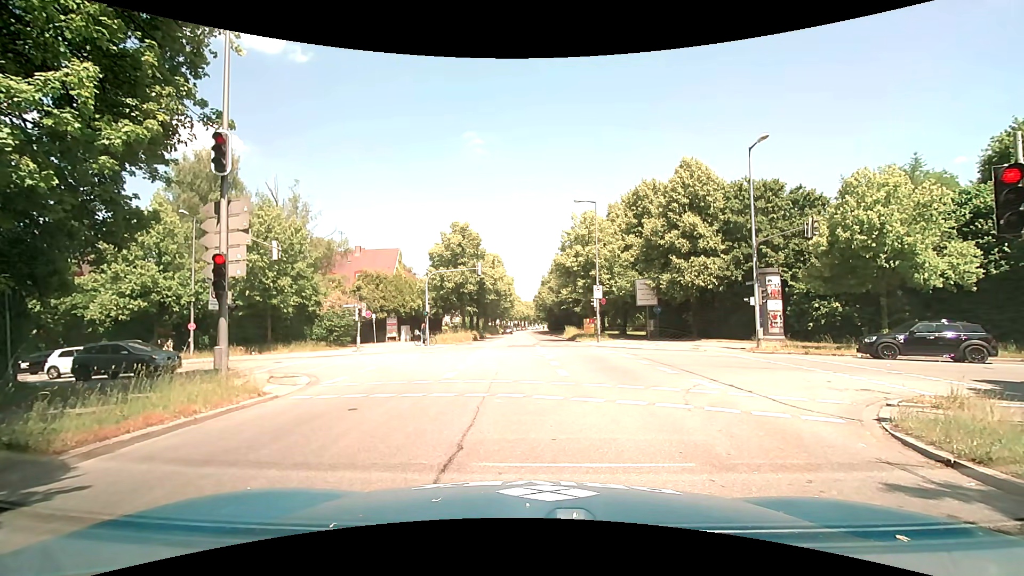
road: secondary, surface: asphalt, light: Day
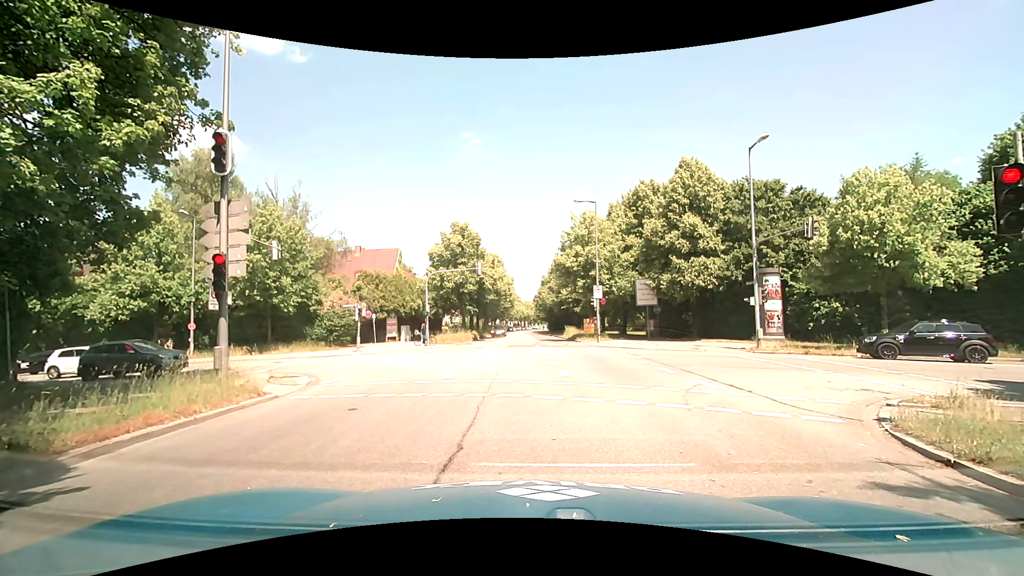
(0.0, 0.0) m; 0°
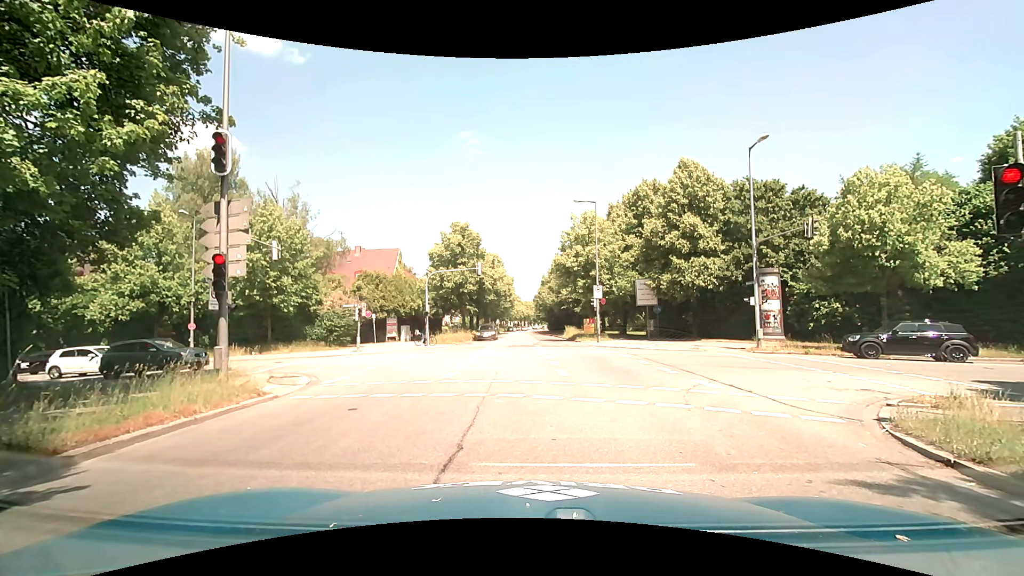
(0.0, 0.0) m; 0°
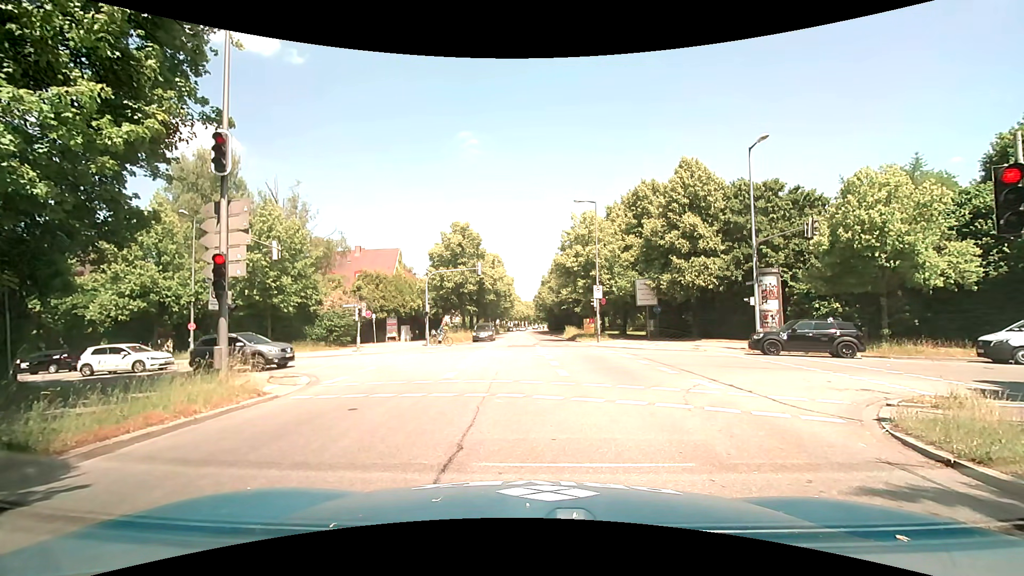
(0.0, 0.0) m; 0°
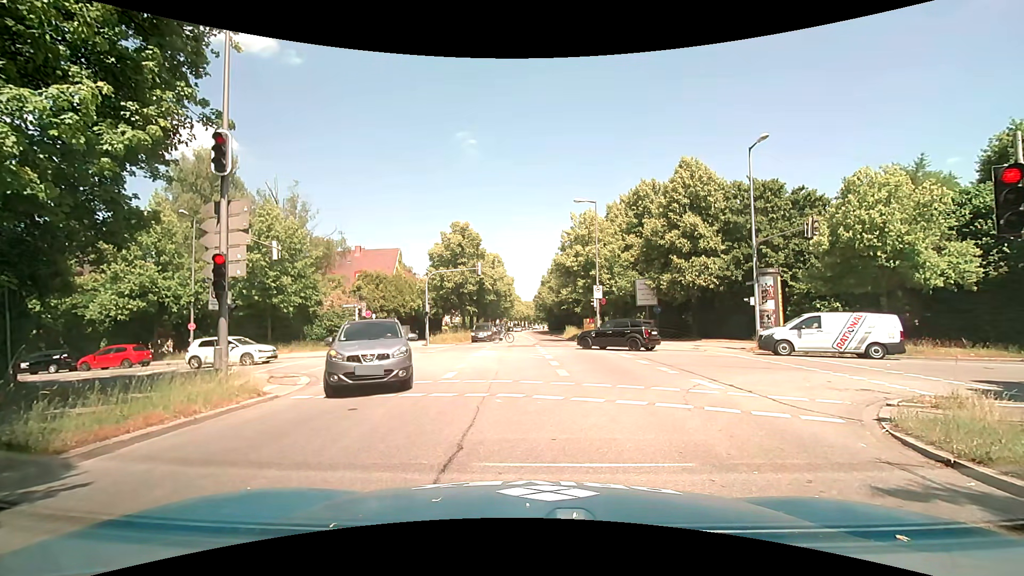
(0.0, 0.0) m; 0°
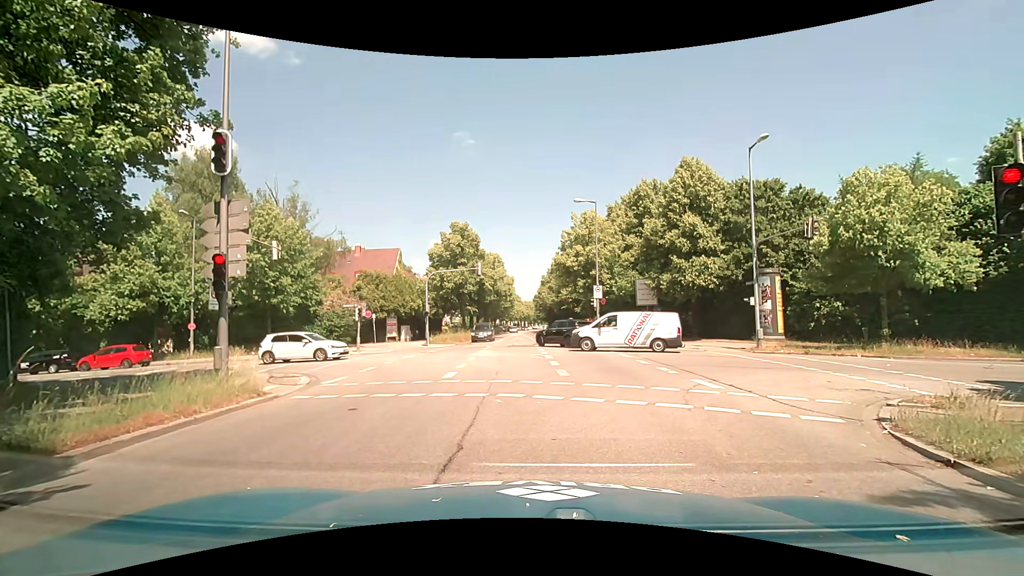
(0.0, 0.0) m; 0°
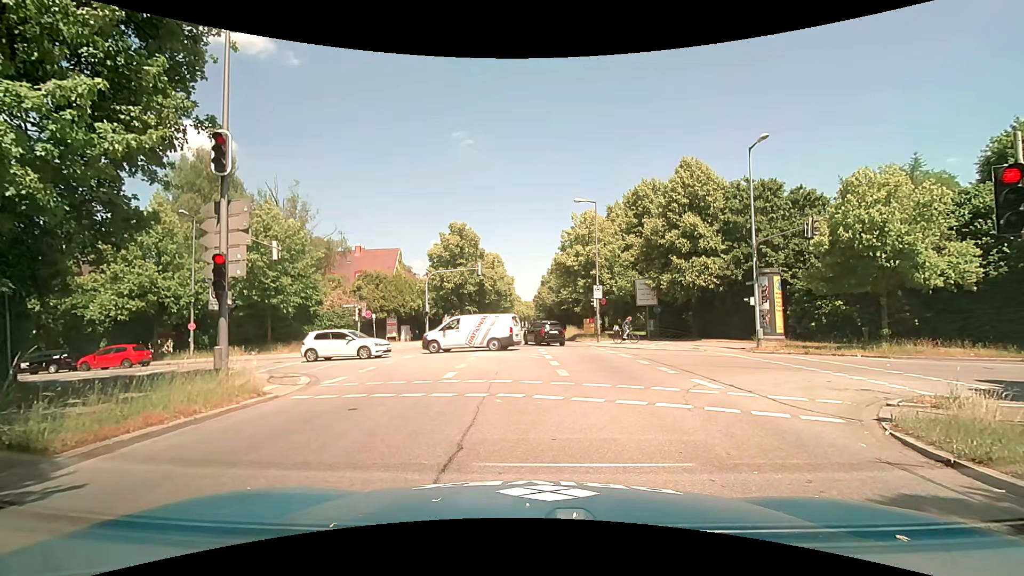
(0.0, 0.0) m; 0°
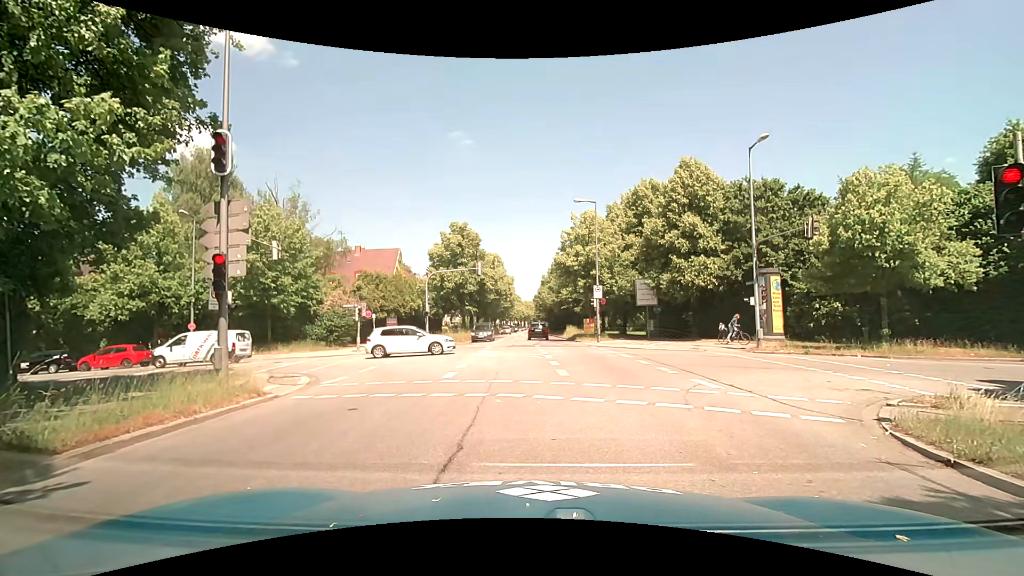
(0.0, 0.0) m; 0°
